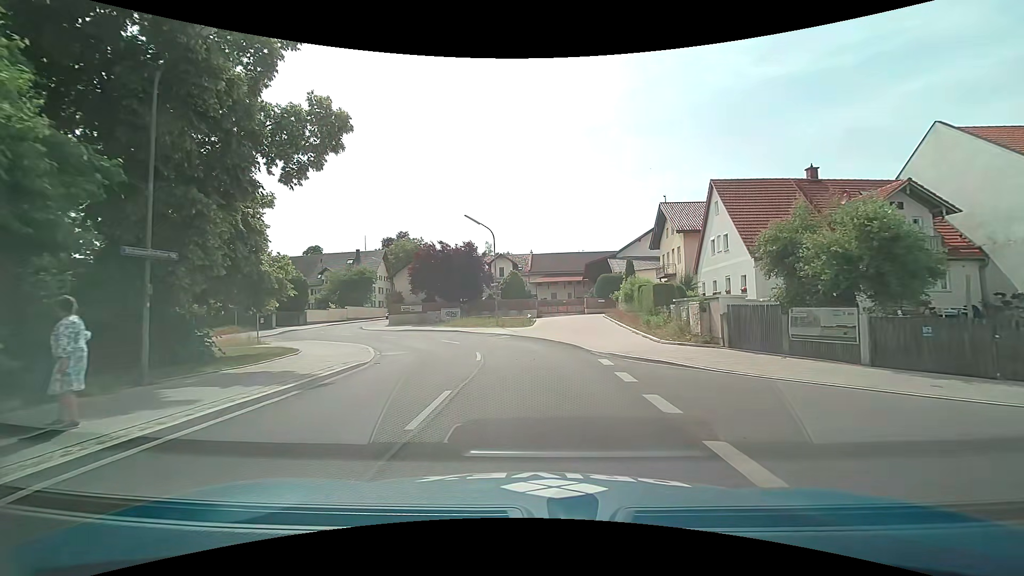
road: tertiary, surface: asphalt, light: Day
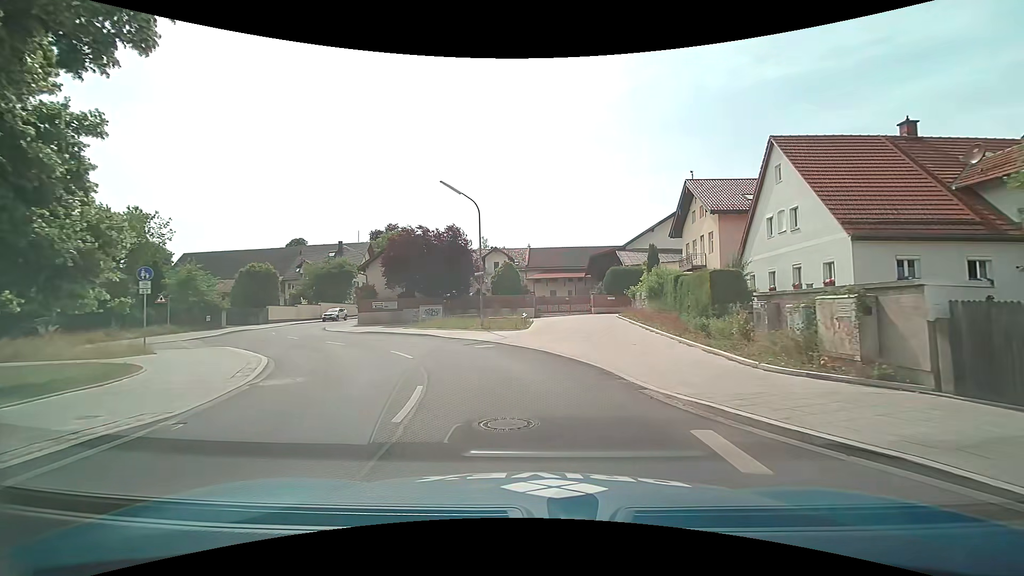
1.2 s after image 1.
(0.0, +8.7) m; +1°
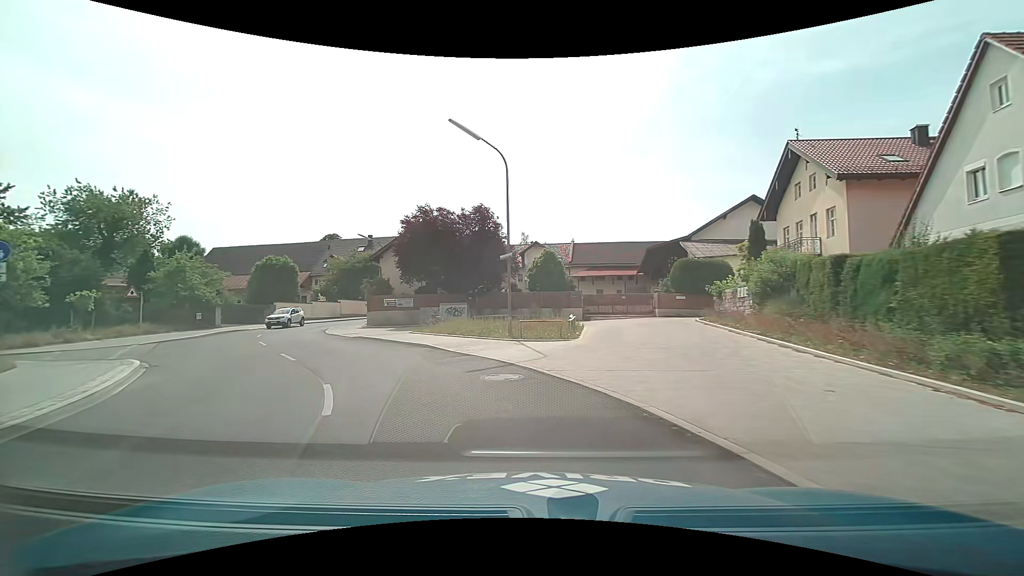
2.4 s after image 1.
(-0.3, +8.7) m; -5°
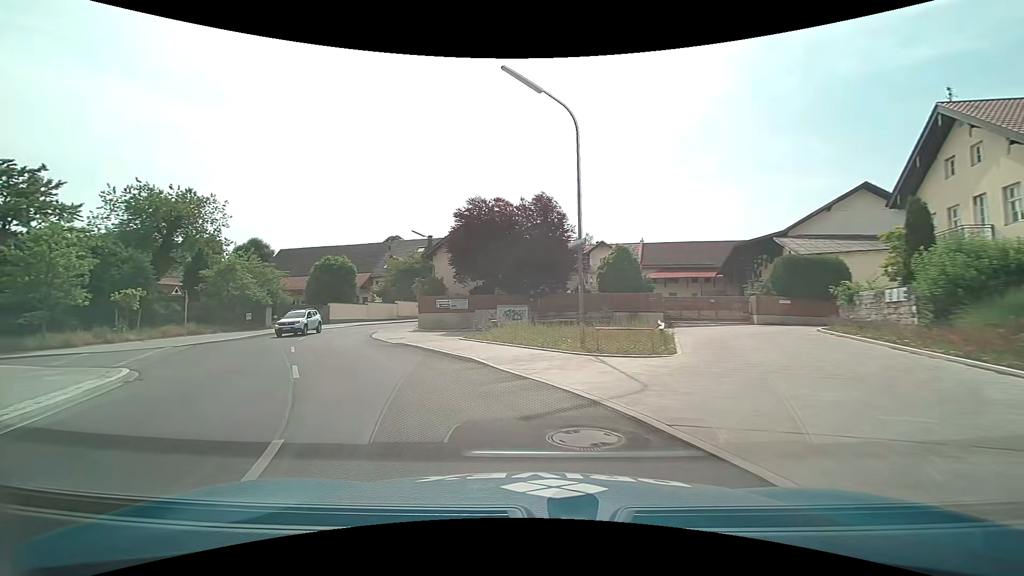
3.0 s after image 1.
(-0.2, +4.3) m; -7°
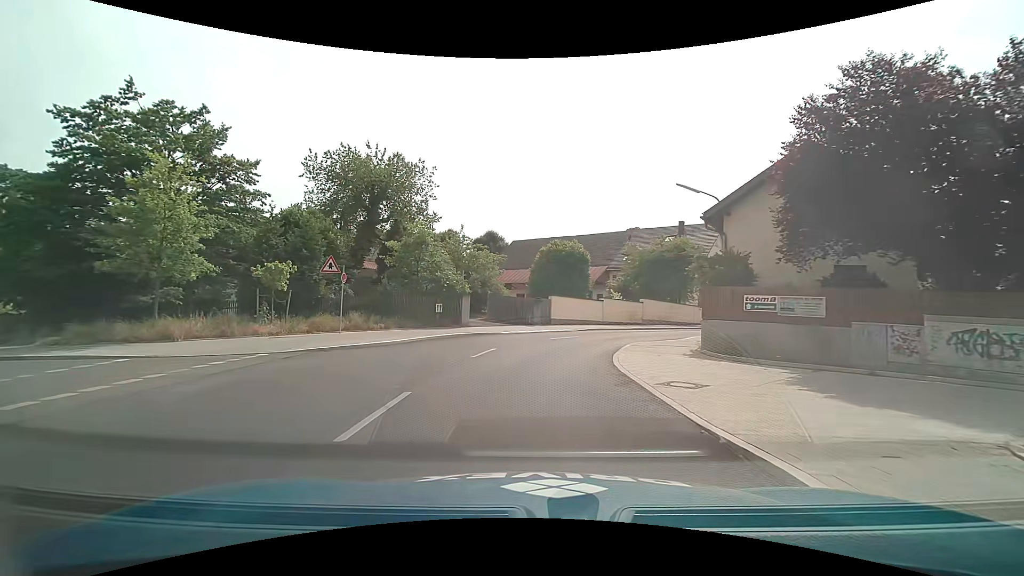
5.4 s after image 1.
(-4.5, +15.4) m; -27°
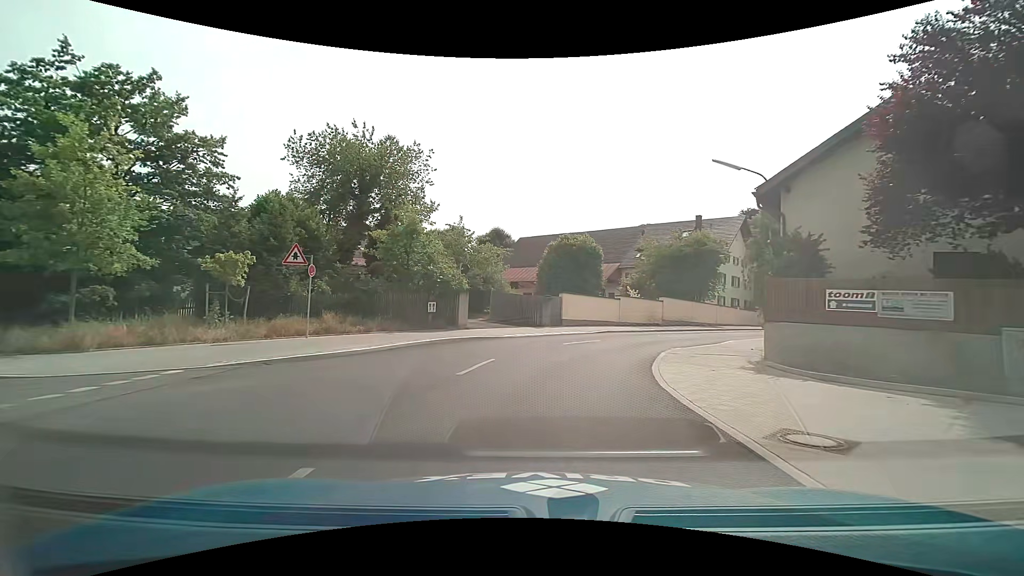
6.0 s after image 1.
(-0.1, +4.0) m; -1°
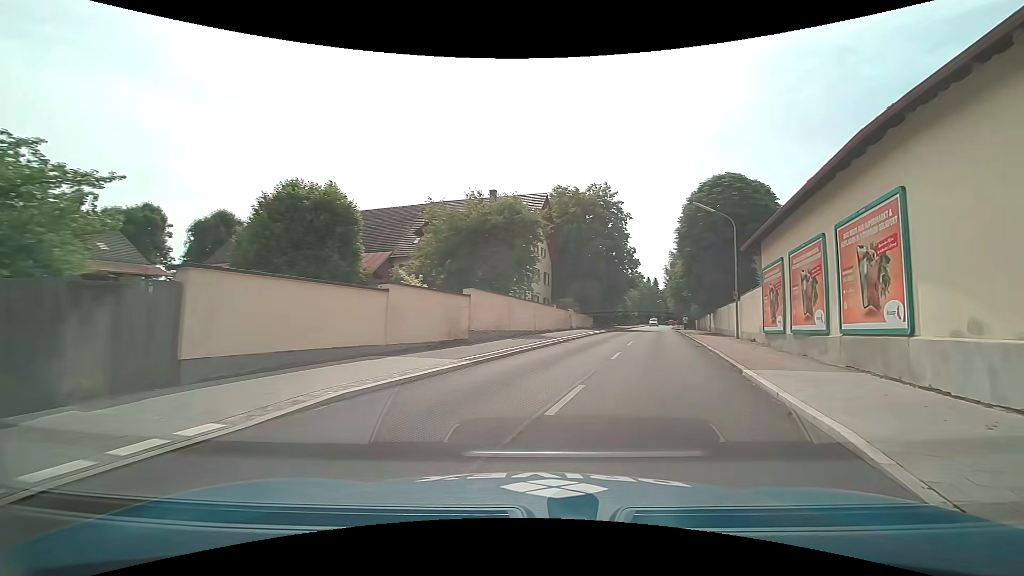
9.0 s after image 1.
(+2.5, +20.3) m; +24°
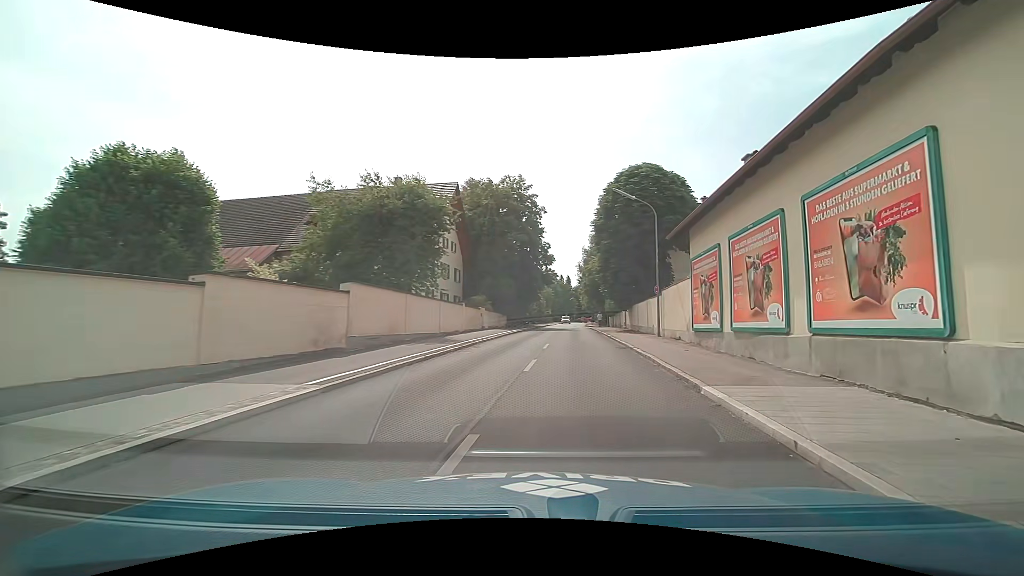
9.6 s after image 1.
(+0.3, +3.9) m; +10°
(+1, +10) (+2, +20) (+3, +30) (+4, +40) (+5, +50) (+6, +60) (+7, +70) (+8, +80) (+9, +90) (+10, +99) m
